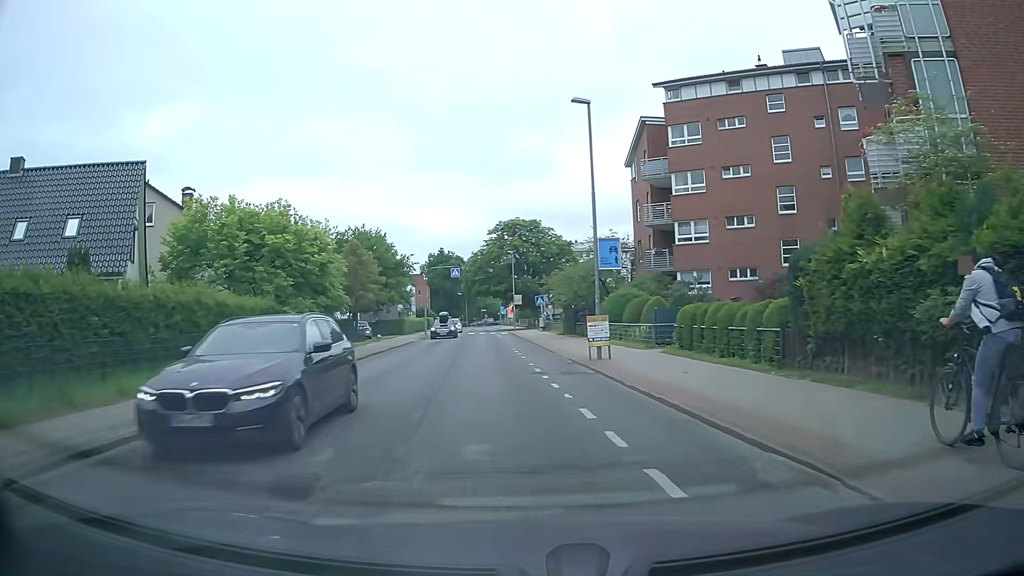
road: tertiary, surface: asphalt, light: Day
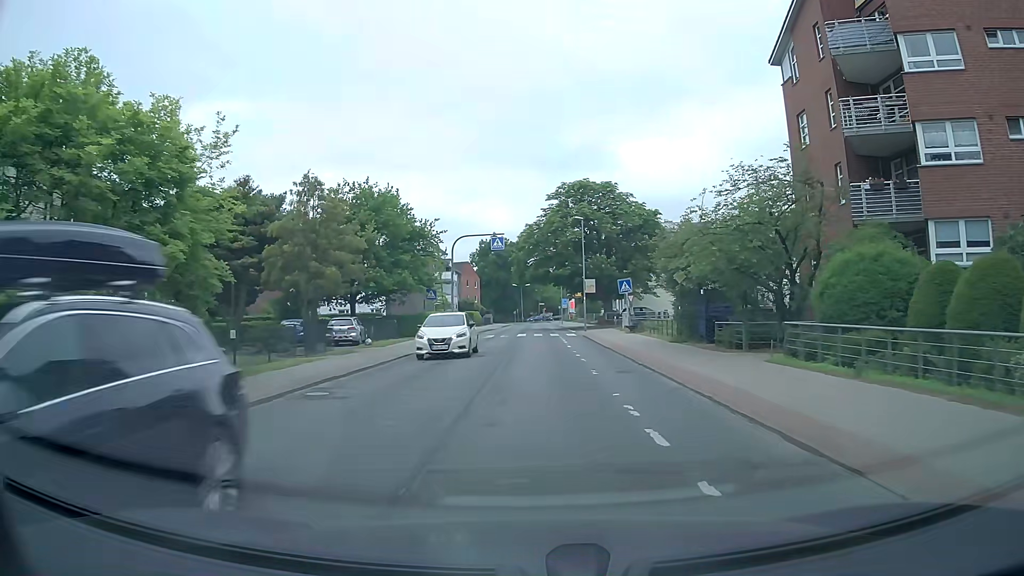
(-0.9, +20.3) m; -5°
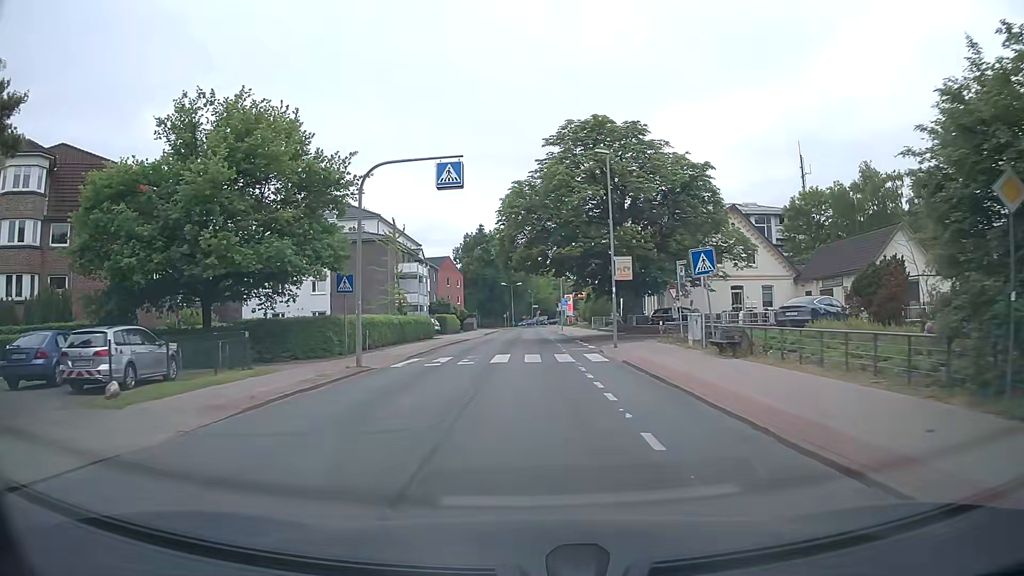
(+0.5, +20.2) m; +2°
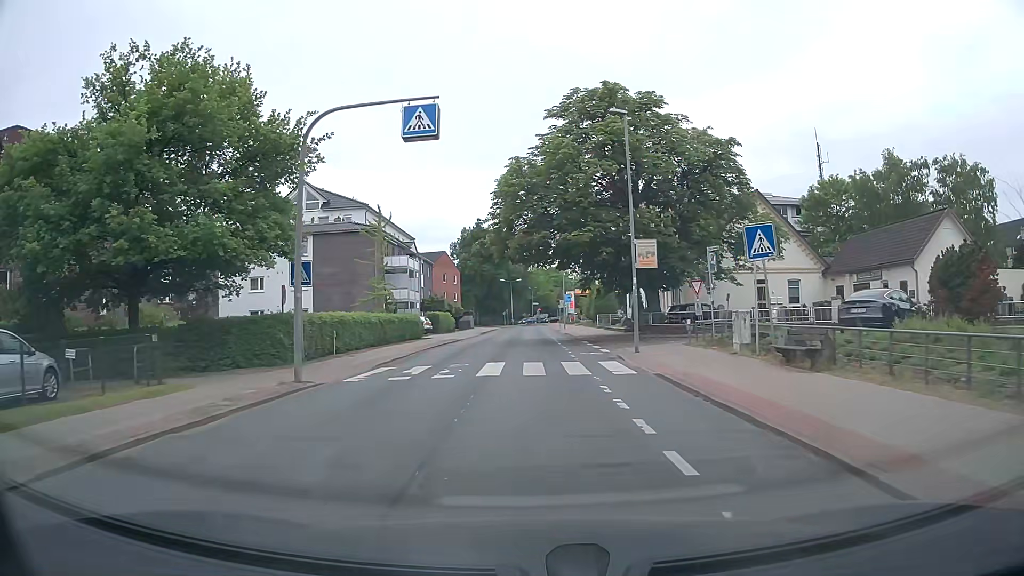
(0.0, +5.3) m; -1°
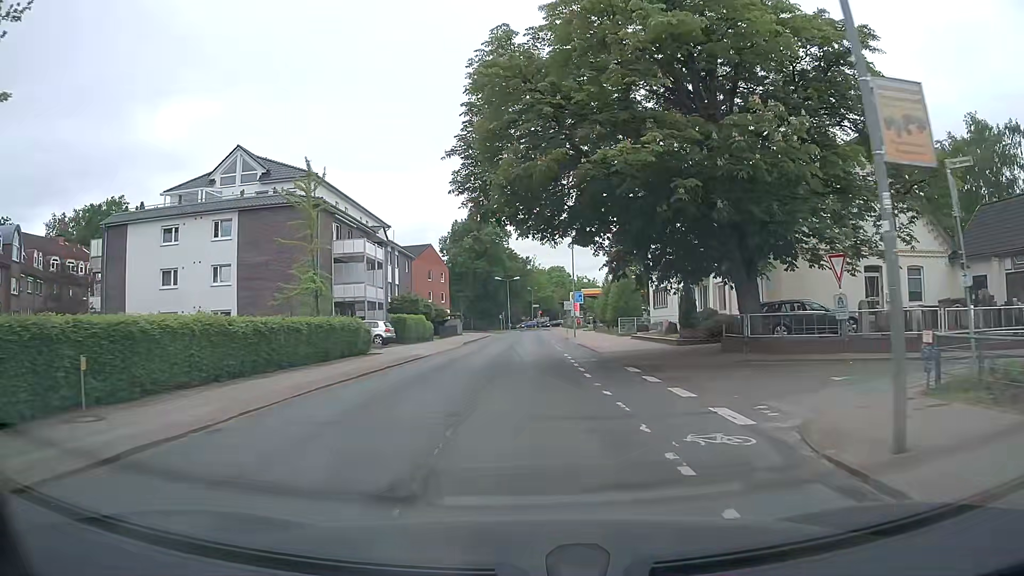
(+0.1, +15.6) m; +1°
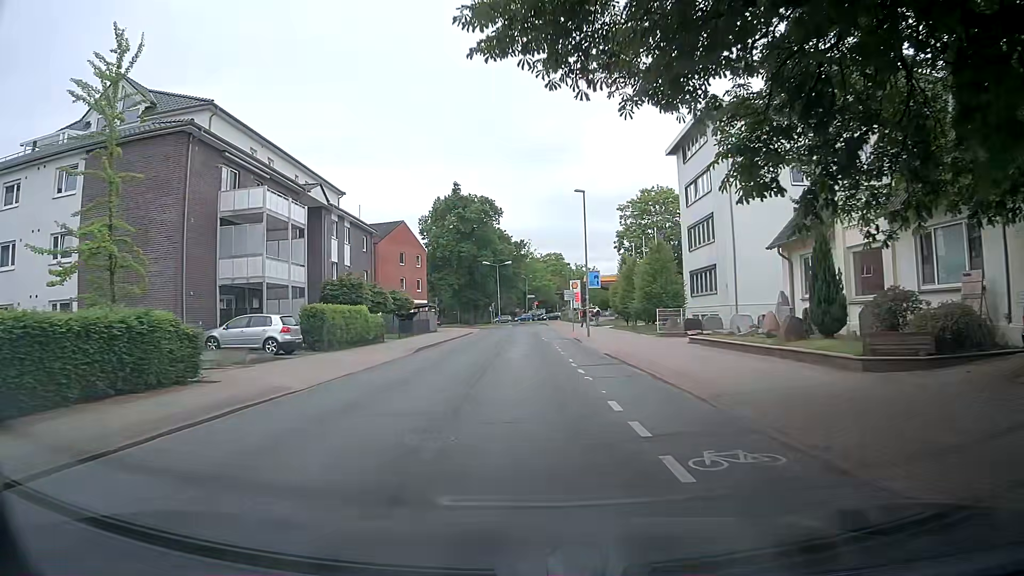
(0.0, +16.6) m; 0°
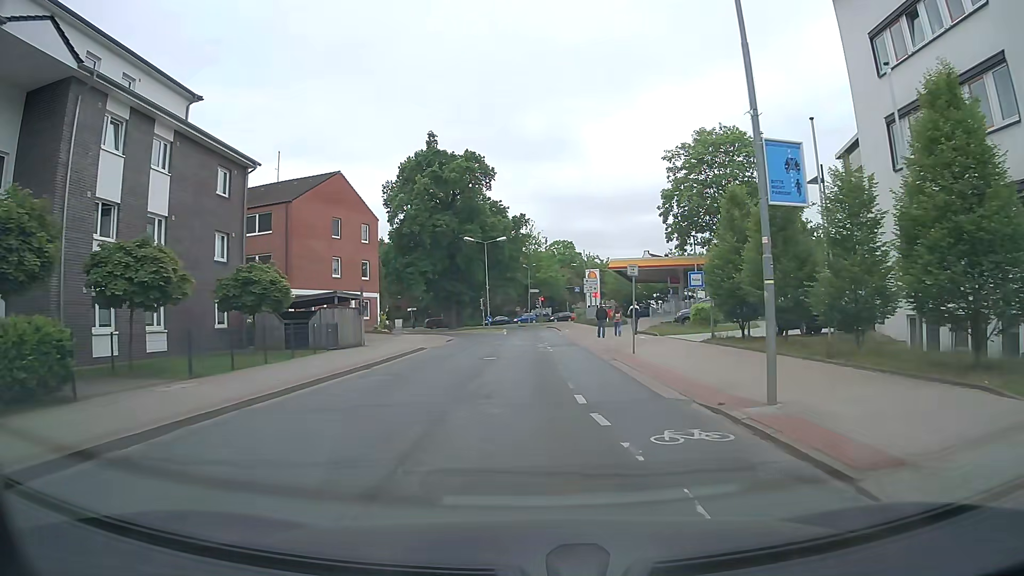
(-0.1, +27.4) m; 0°
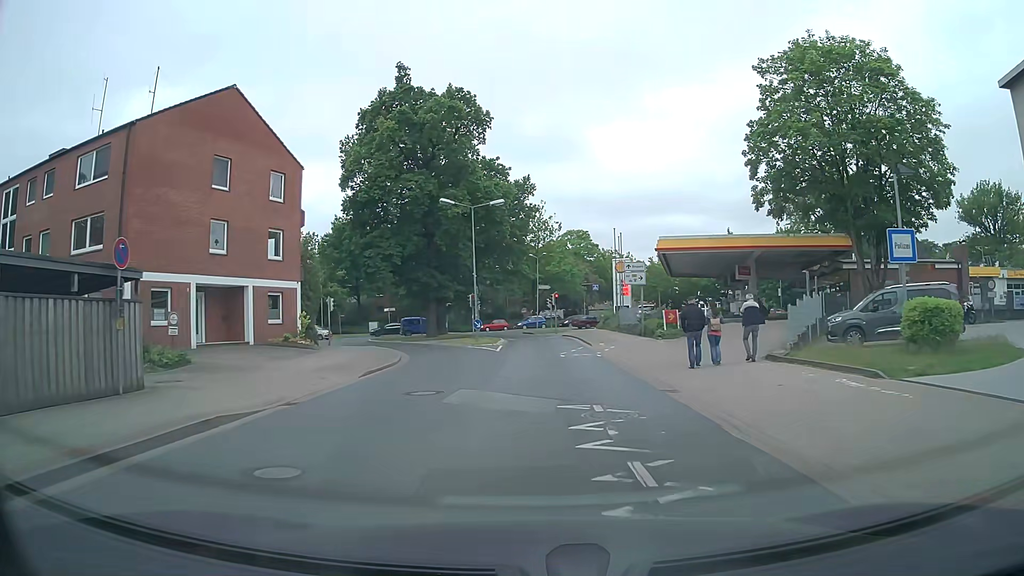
(-0.2, +20.9) m; -1°
